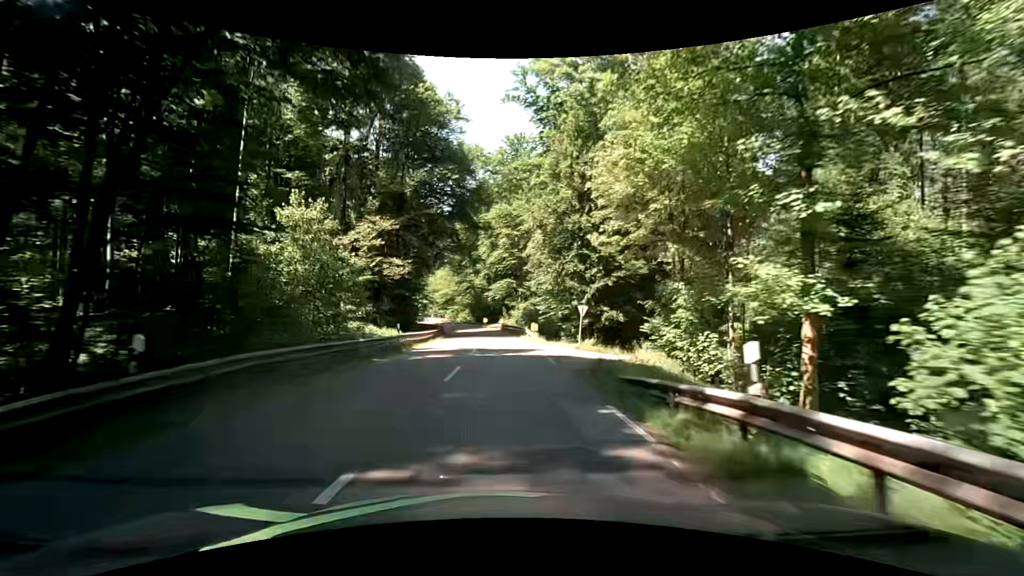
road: secondary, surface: asphalt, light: Day
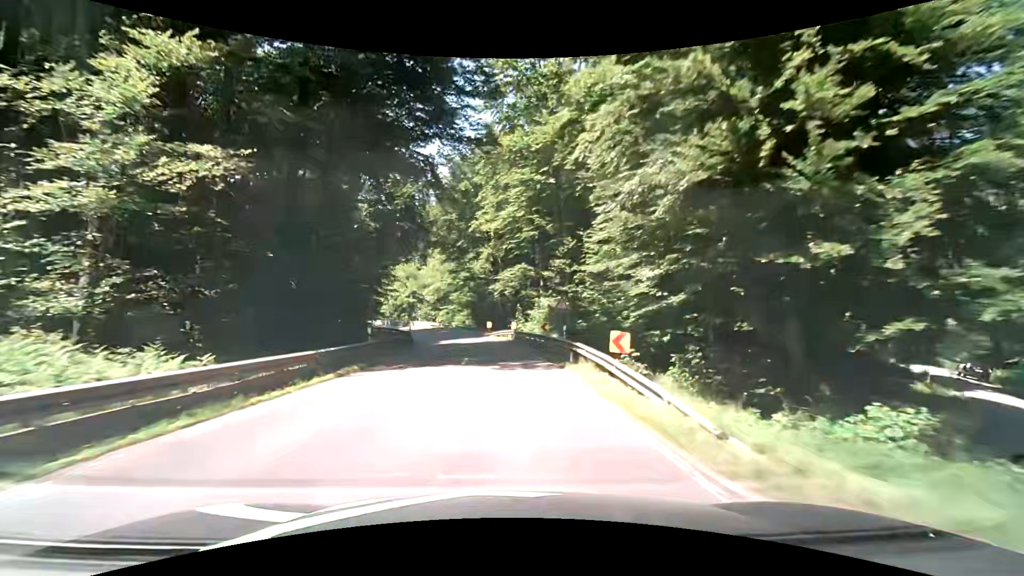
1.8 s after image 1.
(-0.3, +27.3) m; -1°
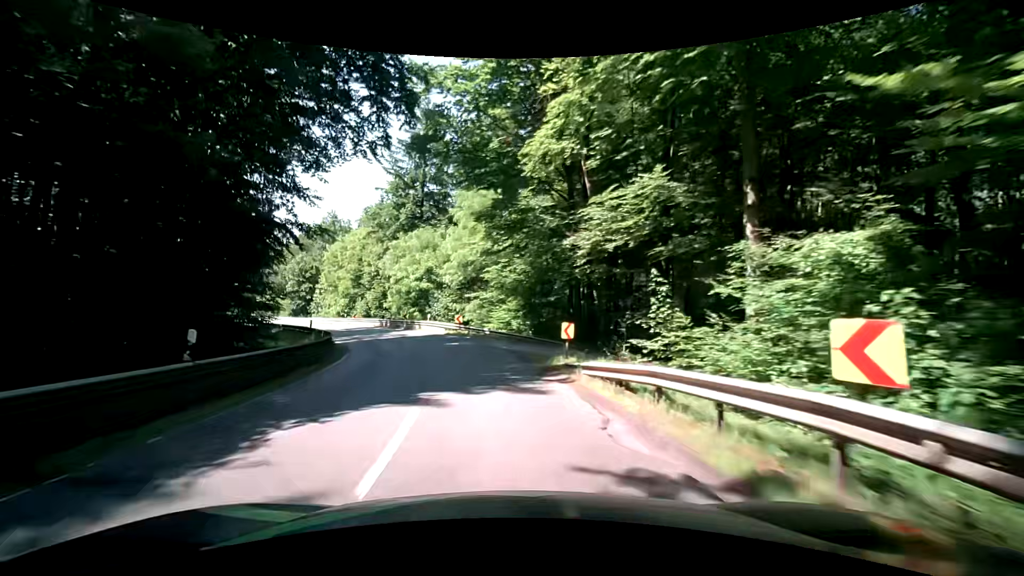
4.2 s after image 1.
(-1.7, +36.3) m; -7°
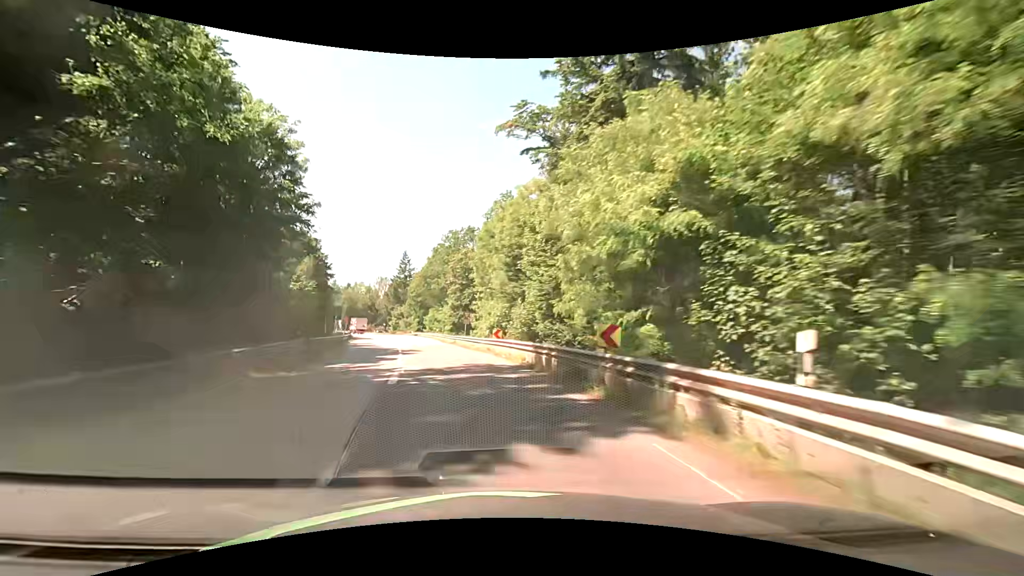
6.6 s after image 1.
(-6.2, +35.3) m; -22°
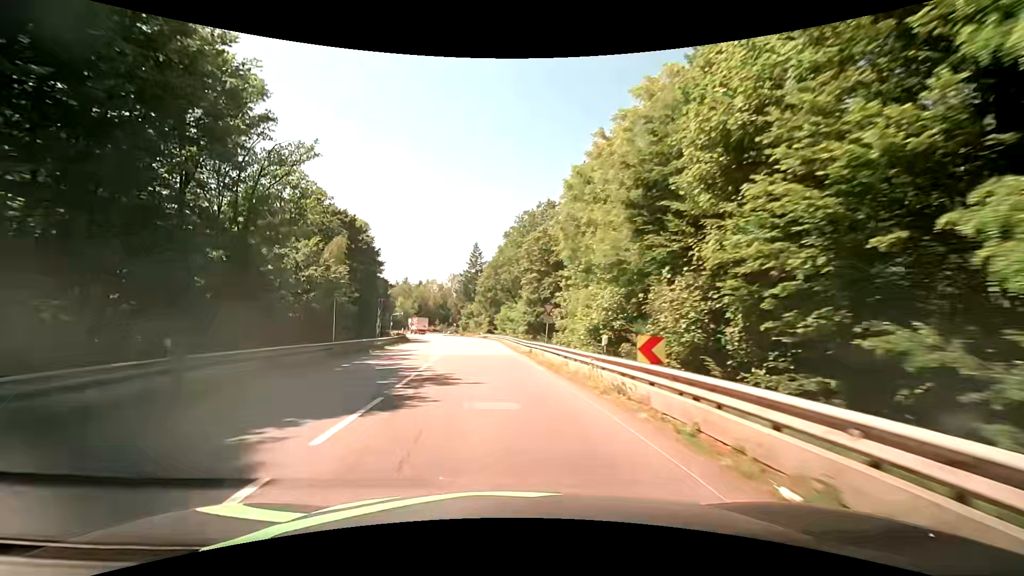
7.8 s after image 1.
(-1.6, +17.8) m; -11°
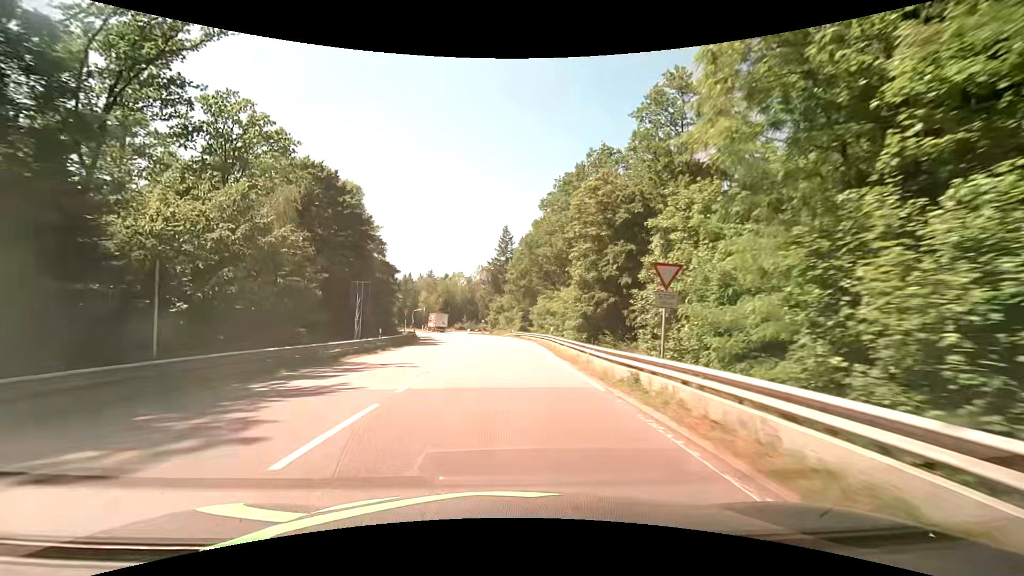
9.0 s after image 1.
(-0.4, +18.1) m; -2°
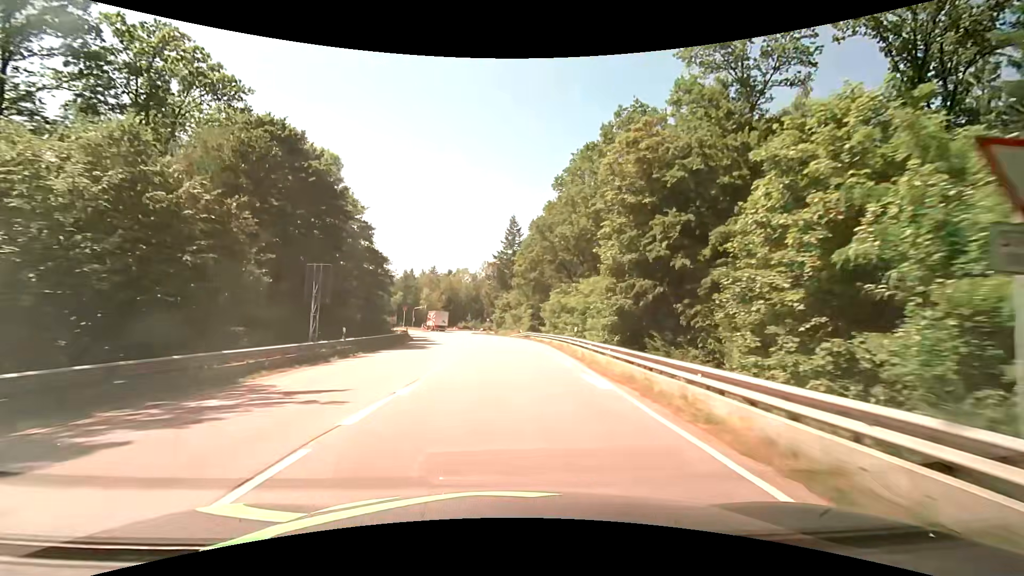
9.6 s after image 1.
(-0.2, +9.2) m; -2°
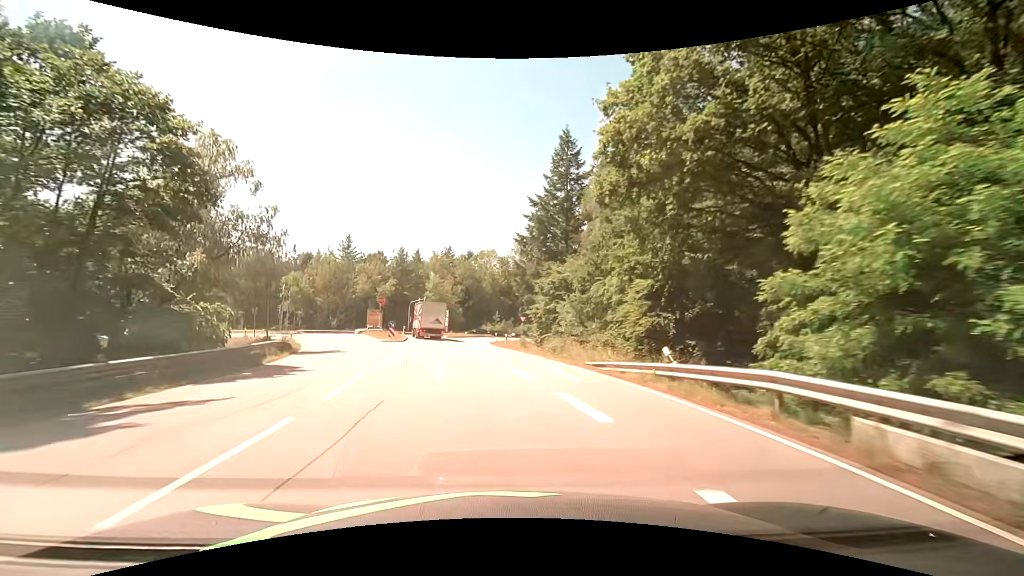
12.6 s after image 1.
(-0.8, +45.7) m; -3°
(0, +10) (-1, +20) (-2, +30) (-3, +40) (-4, +50) (-4, +60) (-1, +69) (+4, +78) (+12, +84) (+20, +90) m
